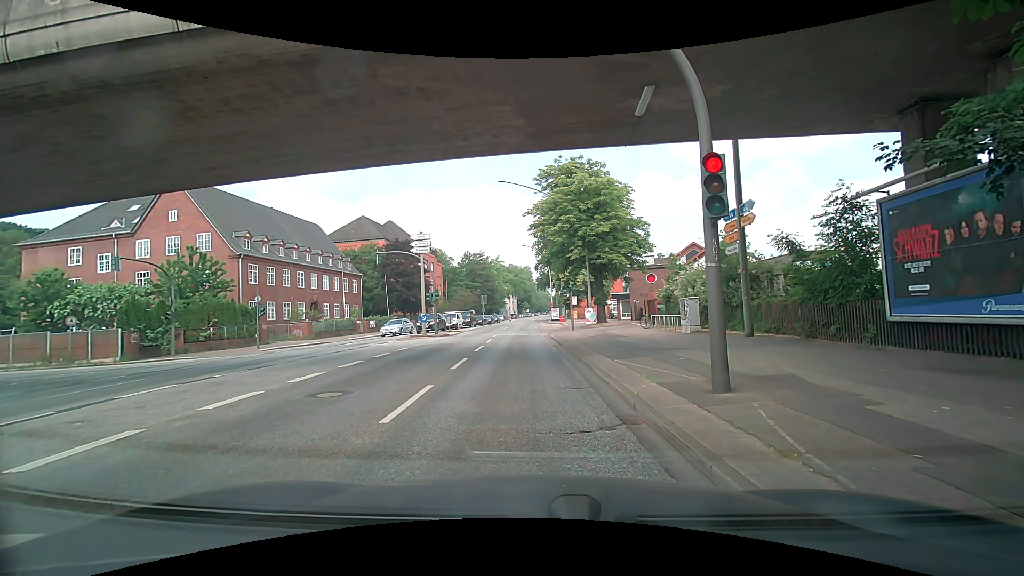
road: primary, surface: asphalt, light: Day
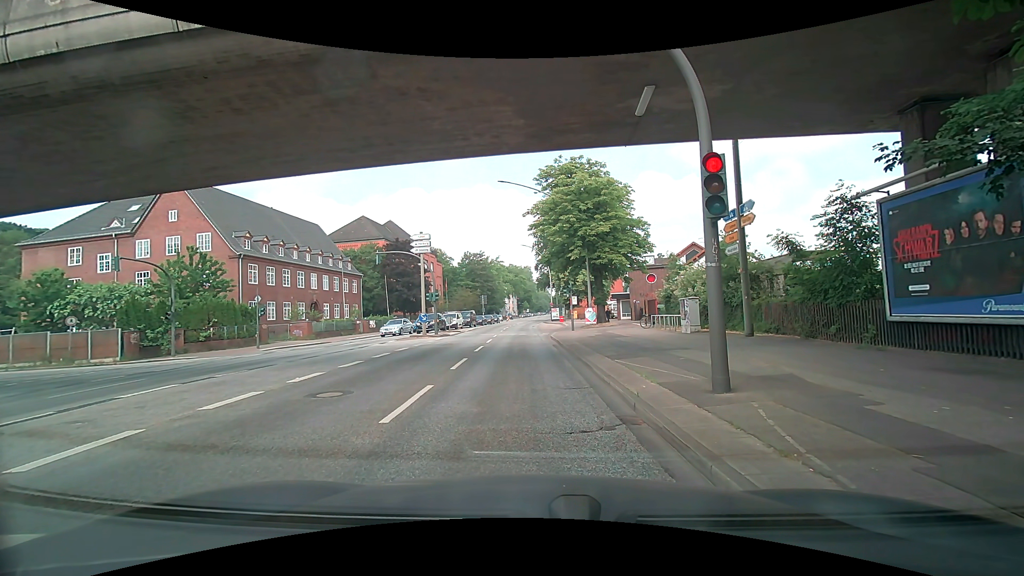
(0.0, 0.0) m; 0°
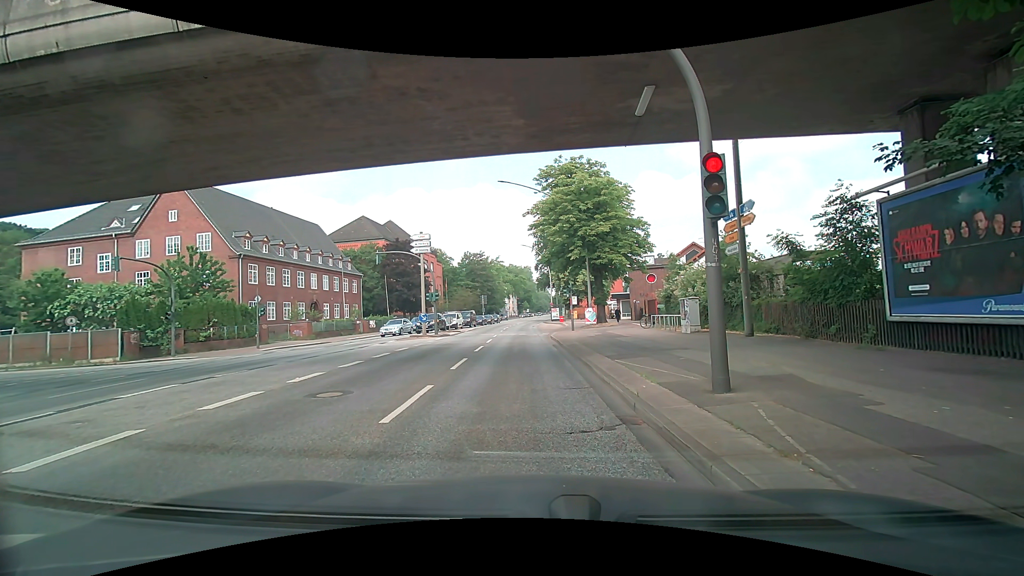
(0.0, 0.0) m; 0°
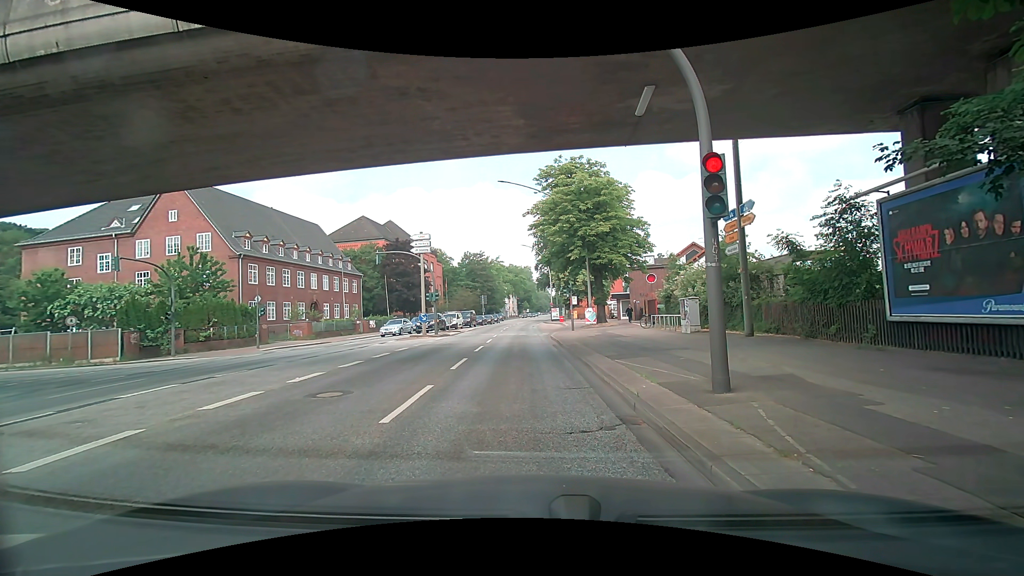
(0.0, 0.0) m; 0°
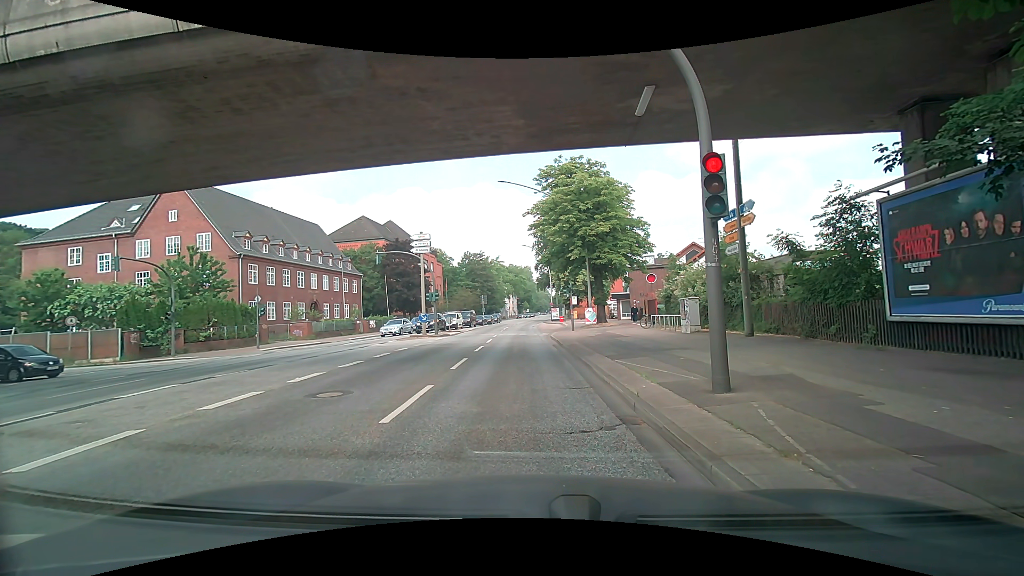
(0.0, 0.0) m; 0°
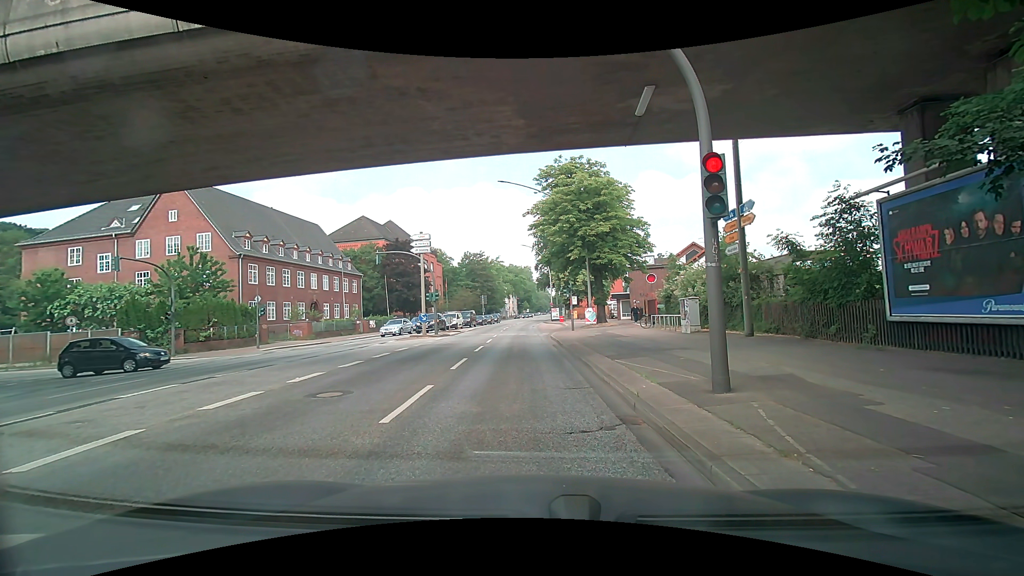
(0.0, 0.0) m; 0°
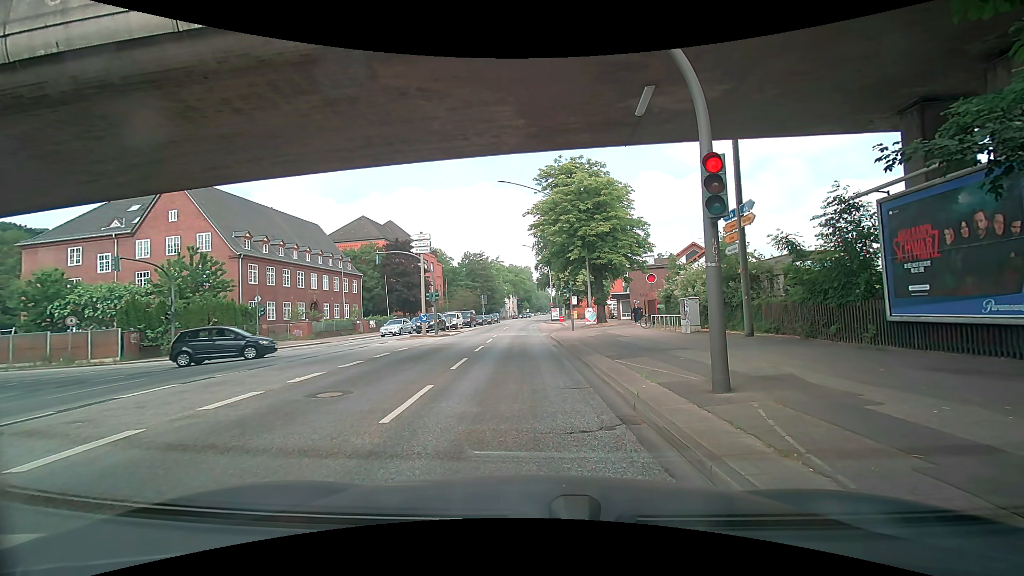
(0.0, 0.0) m; 0°
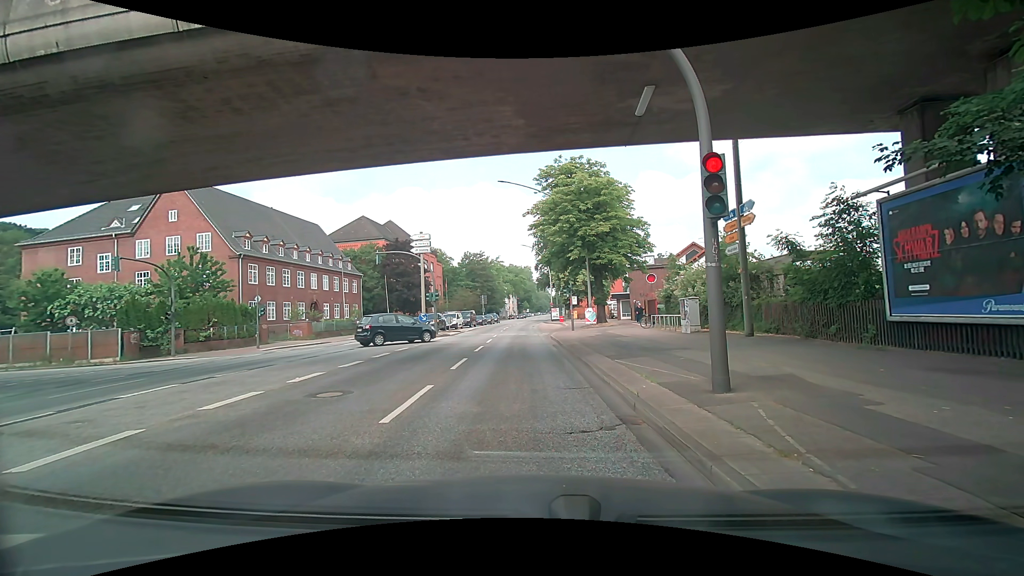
(0.0, 0.0) m; 0°
